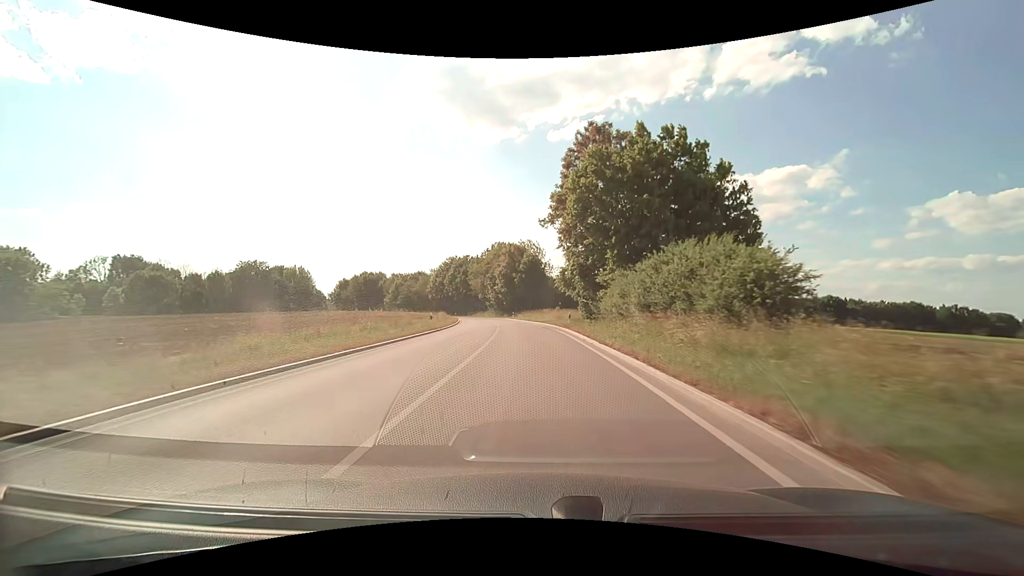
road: secondary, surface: asphalt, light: Day
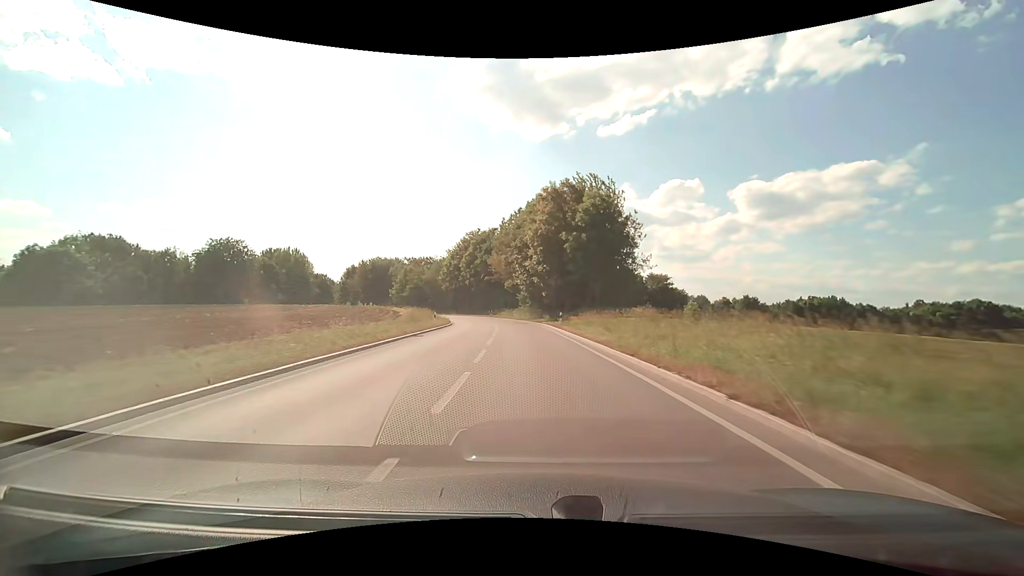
(-2.0, +43.9) m; -5°
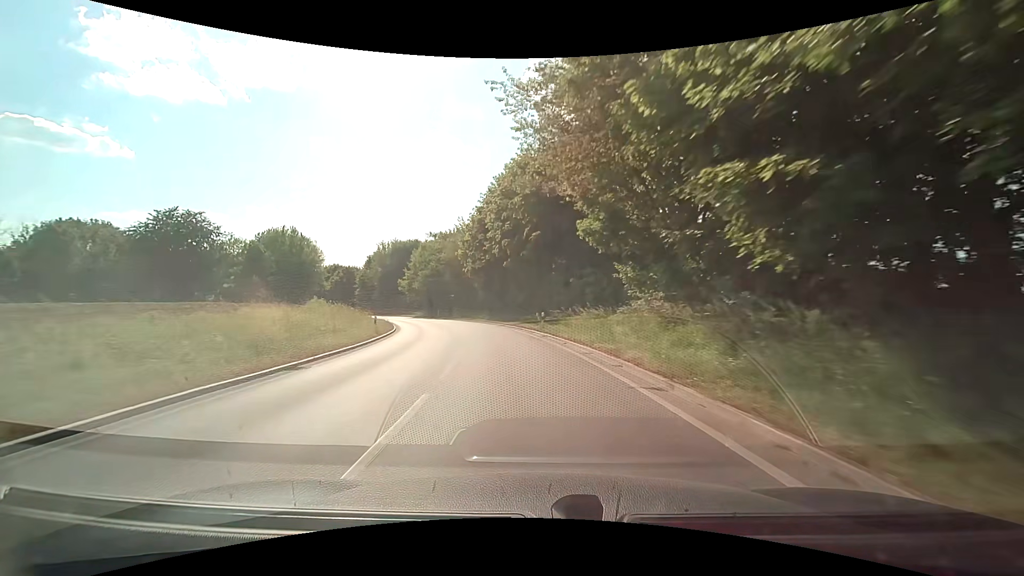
(-2.7, +50.5) m; -8°
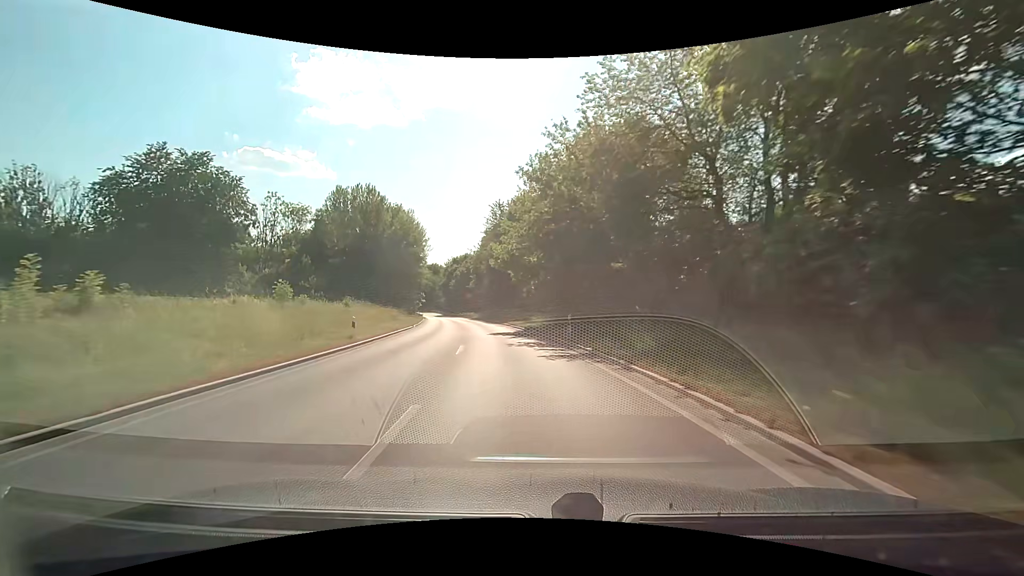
(-7.8, +48.7) m; -18°
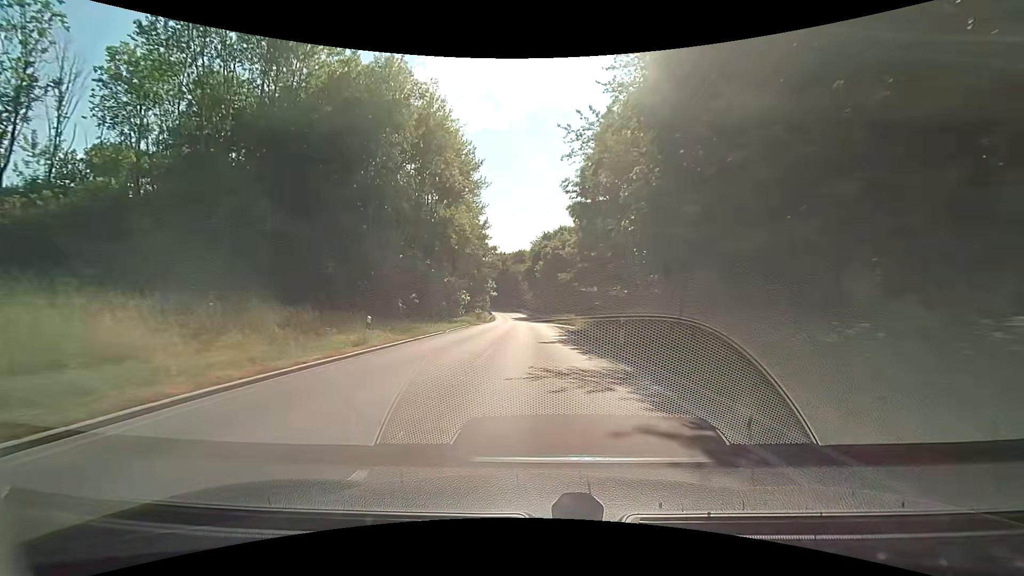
(-6.4, +51.4) m; -12°
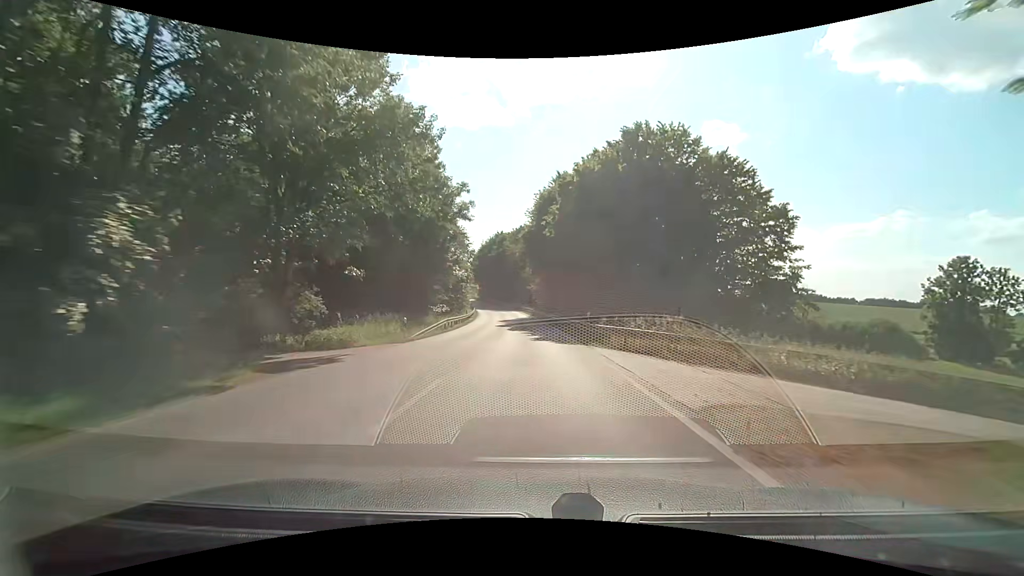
(-0.3, +43.3) m; -1°
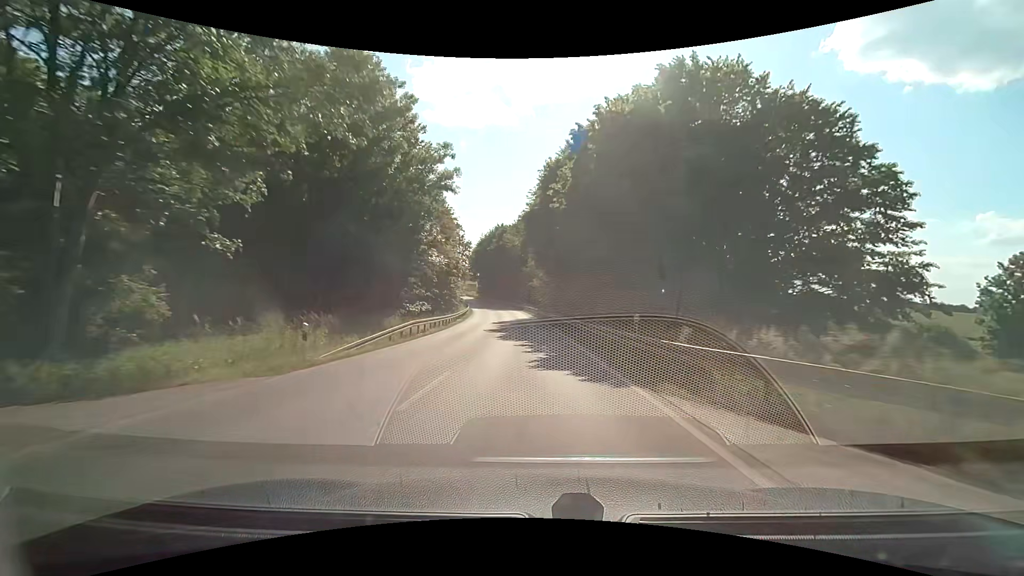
(-0.1, +10.9) m; -1°
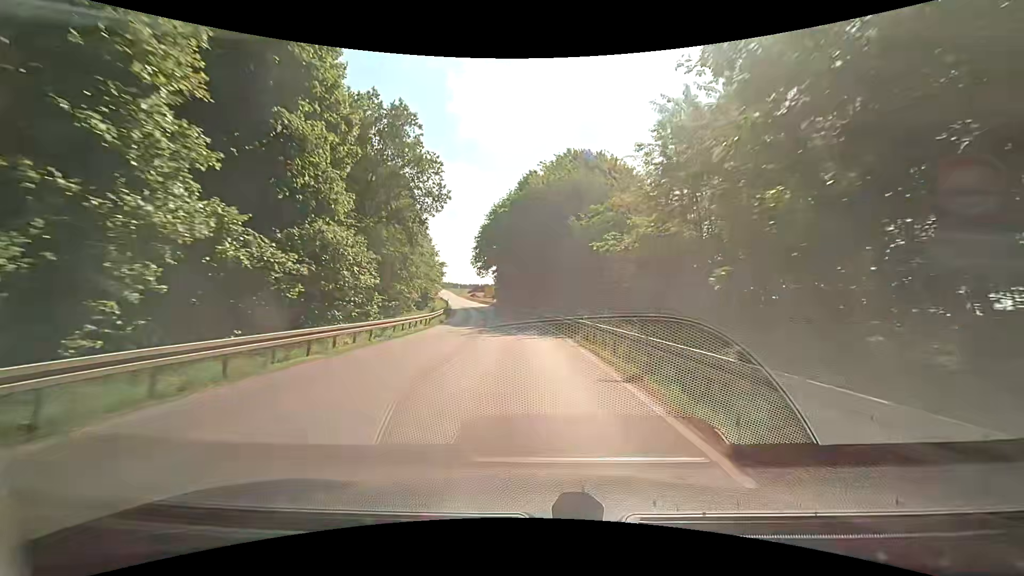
(-2.0, +54.4) m; -5°
(0, +10) (0, +20) (-1, +30) (-1, +40) (-2, +50) (-4, +60) (-5, +70) (-7, +80) (-9, +89) (-11, +99) m
